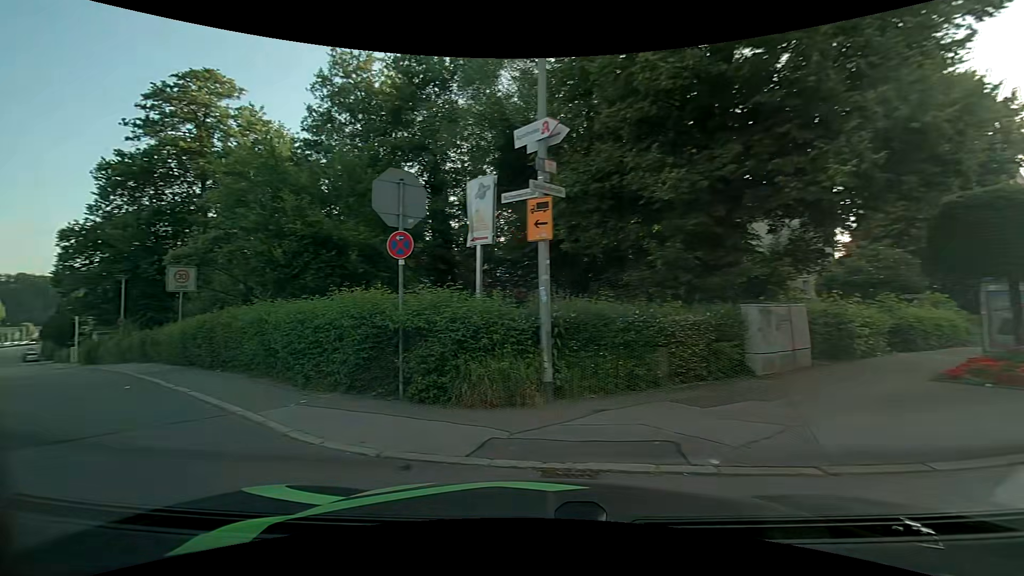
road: residential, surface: asphalt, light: Day
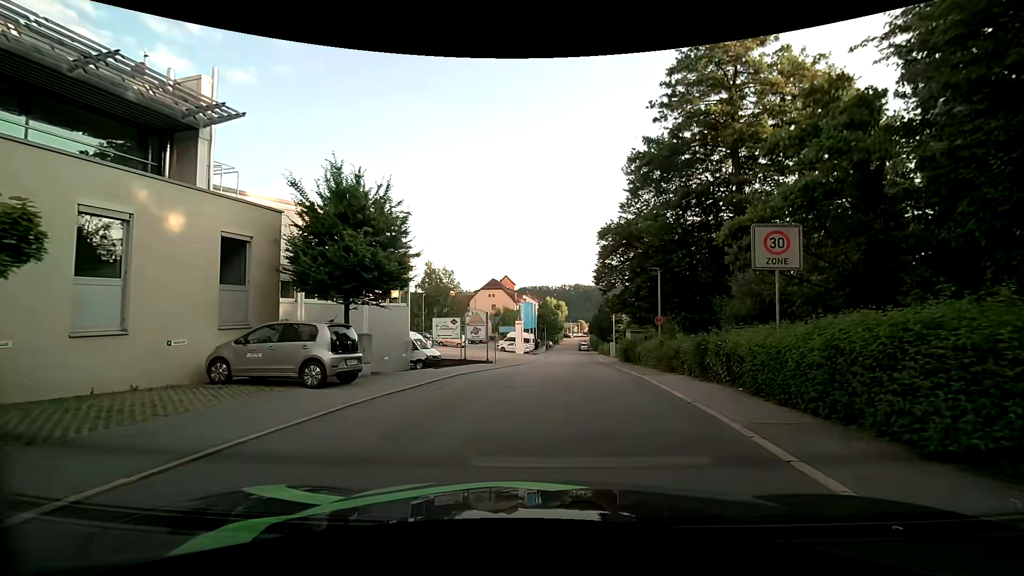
(-6.0, +8.1) m; -53°
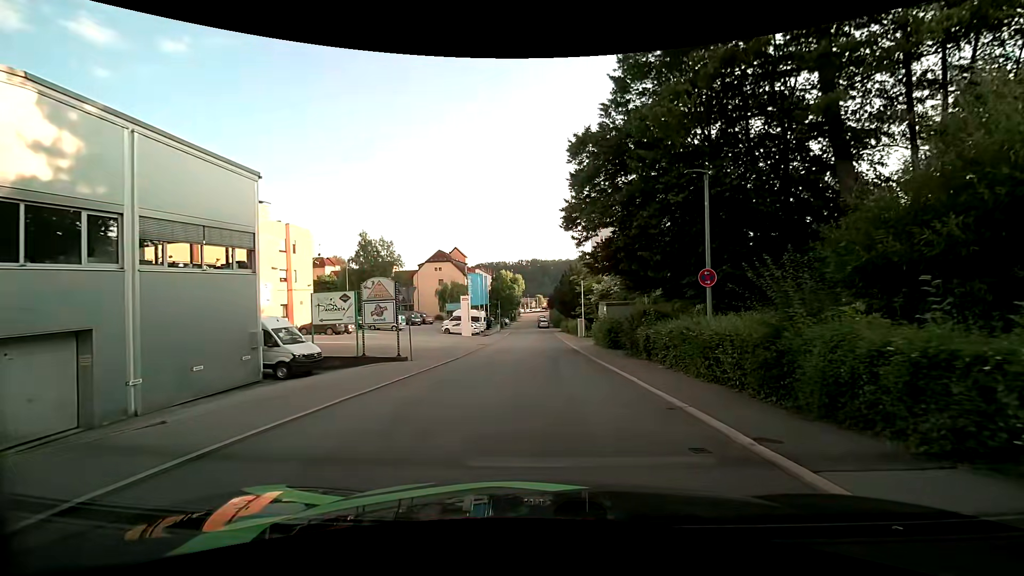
(+1.0, +13.2) m; +6°
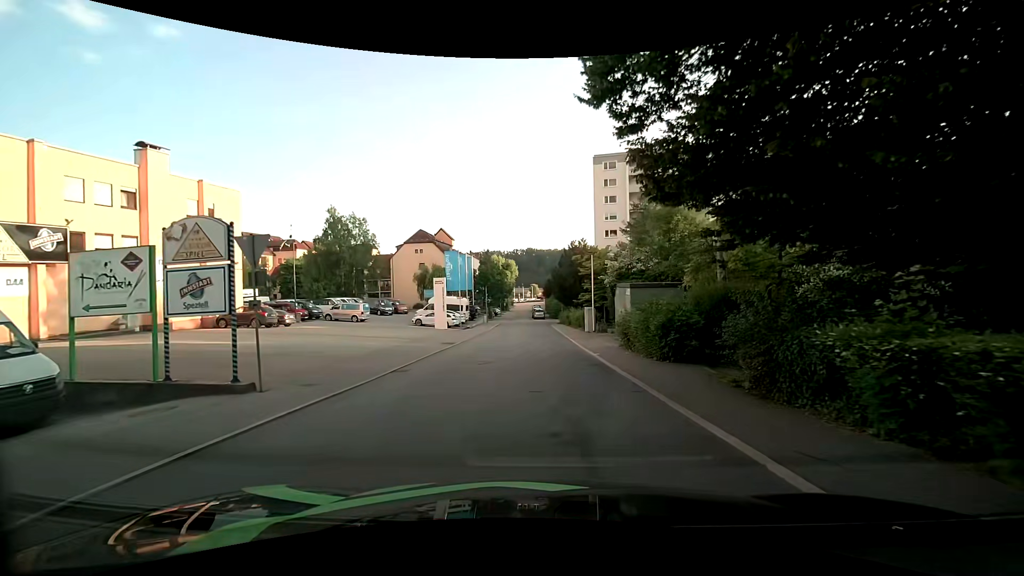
(0.0, +12.2) m; 0°
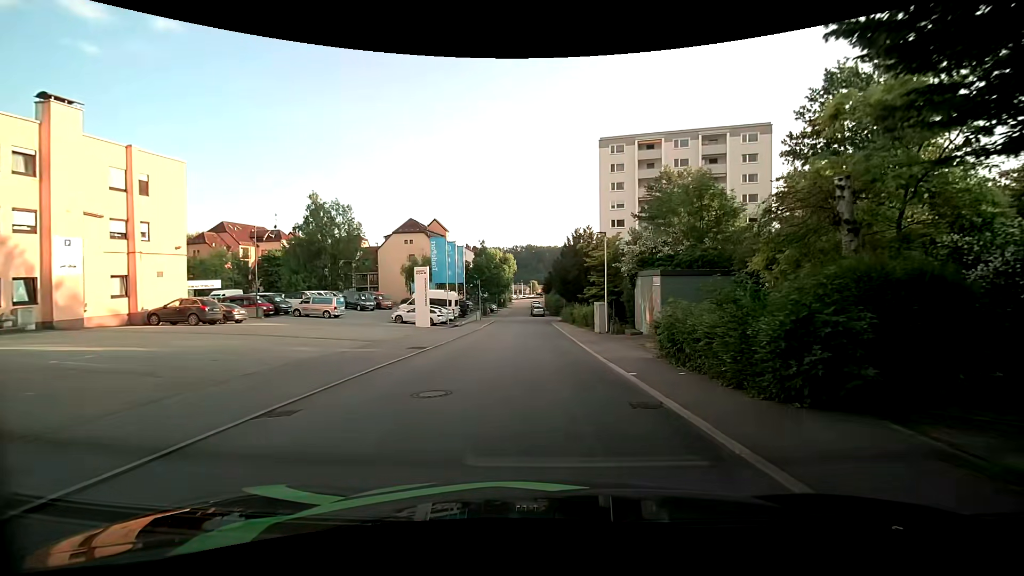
(0.0, +6.7) m; +1°
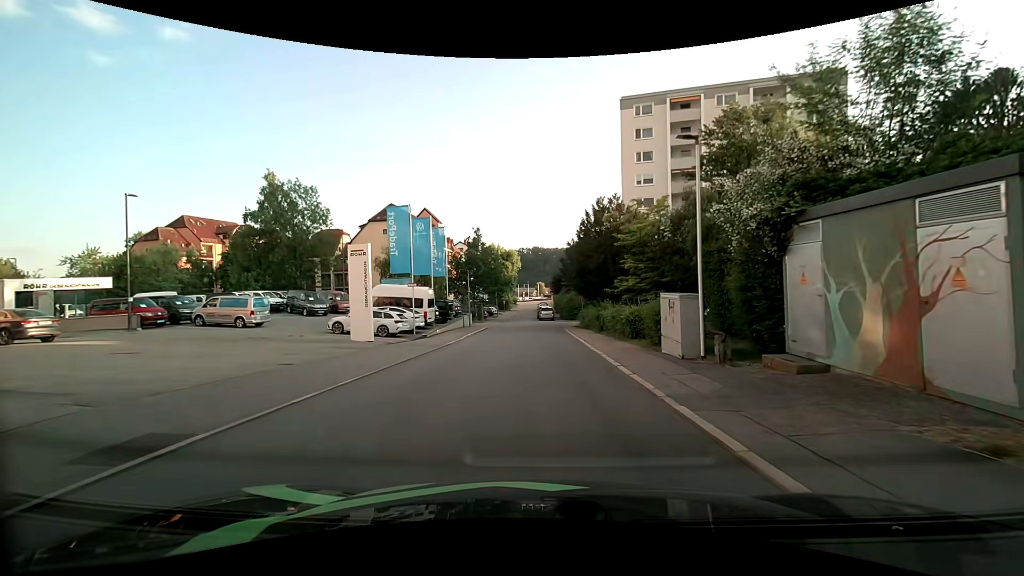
(-0.3, +14.4) m; -2°
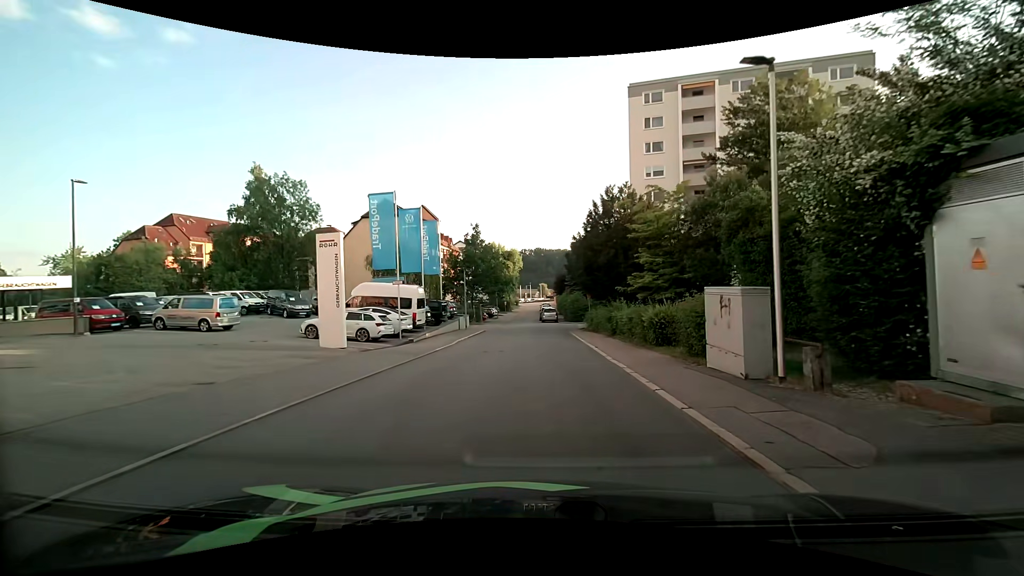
(0.0, +3.6) m; -1°
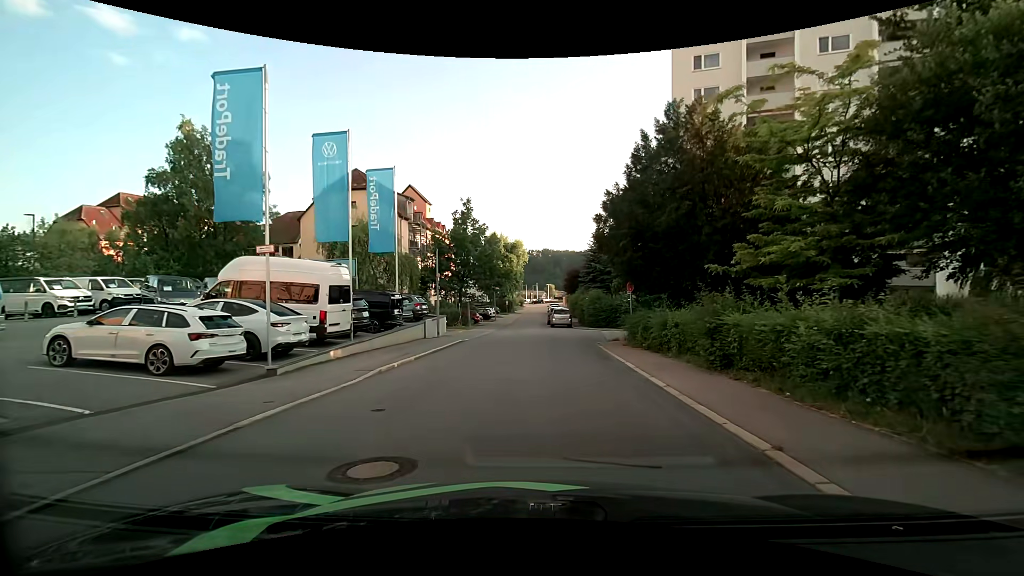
(-0.1, +13.5) m; -1°
